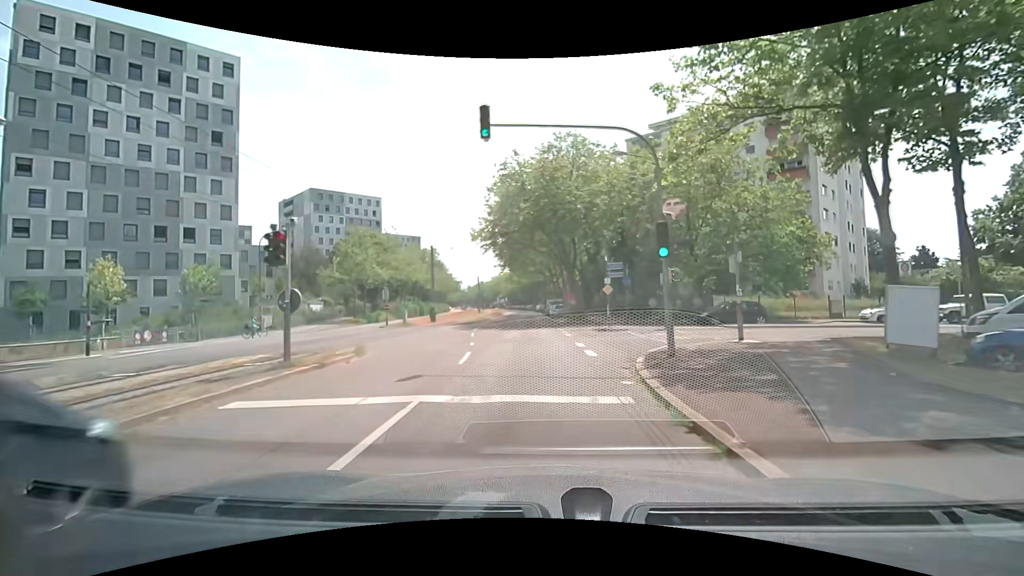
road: tertiary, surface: asphalt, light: Day
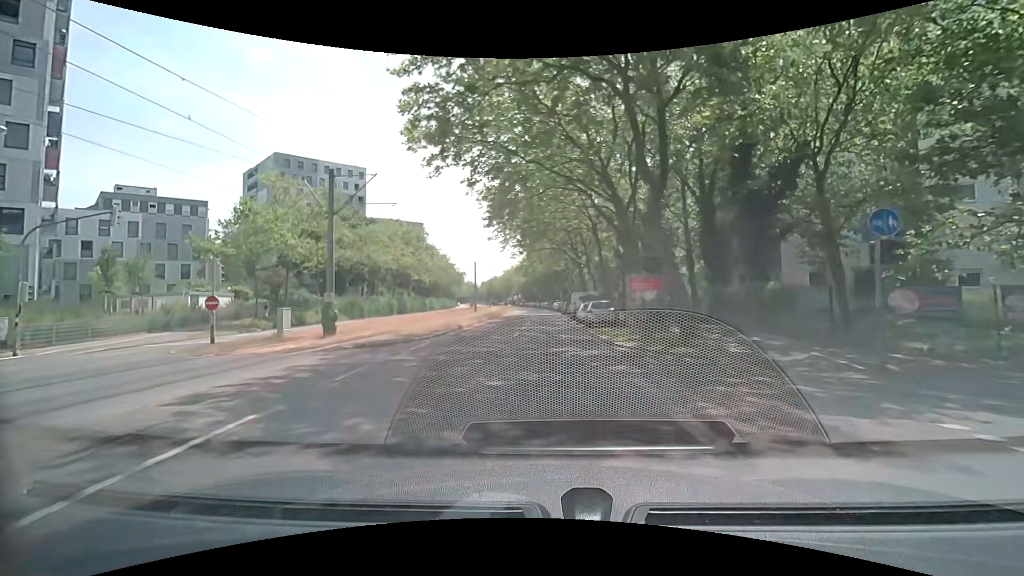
(-0.5, +26.3) m; -2°
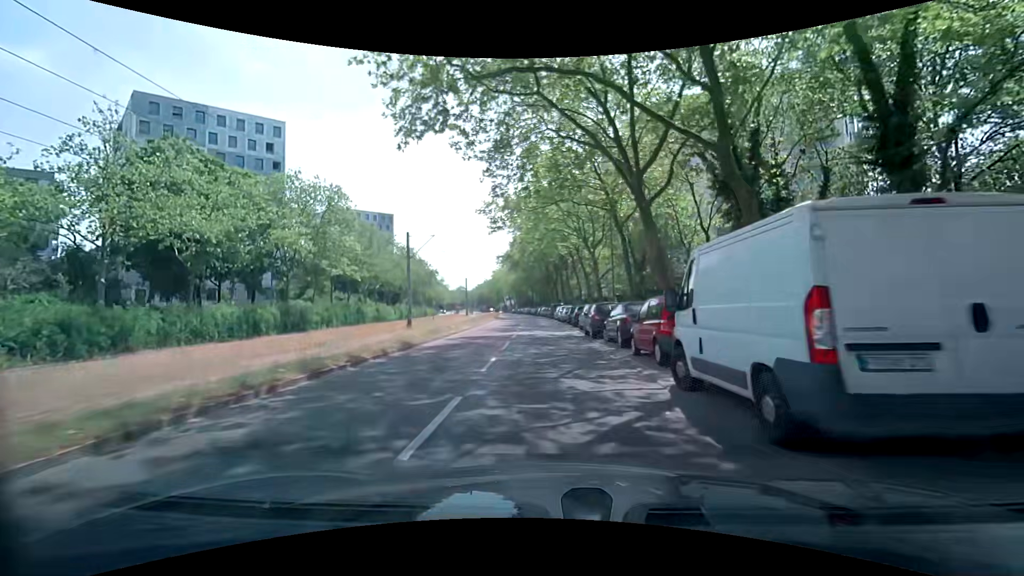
(+0.2, +34.4) m; 0°
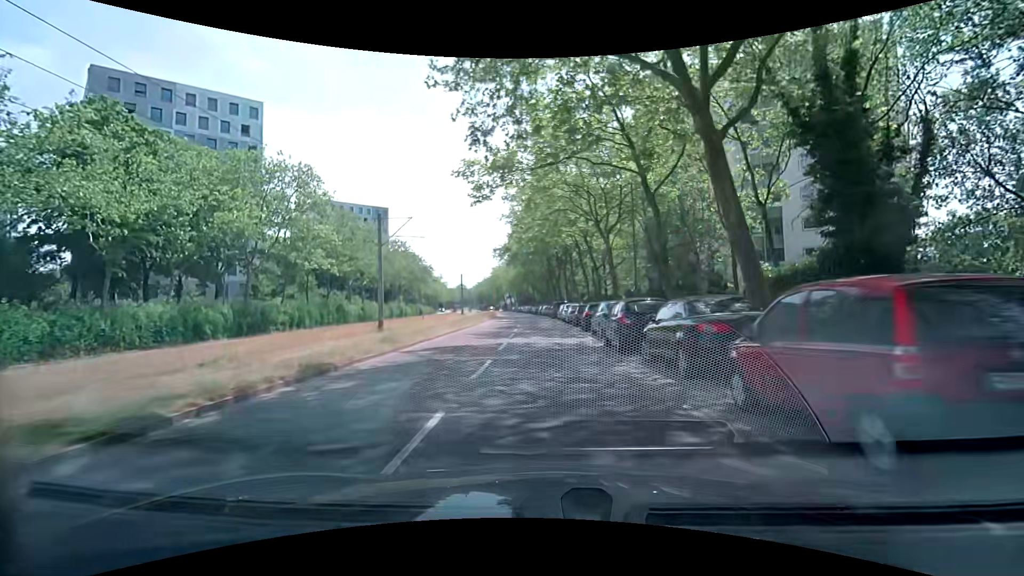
(0.0, +7.0) m; +1°
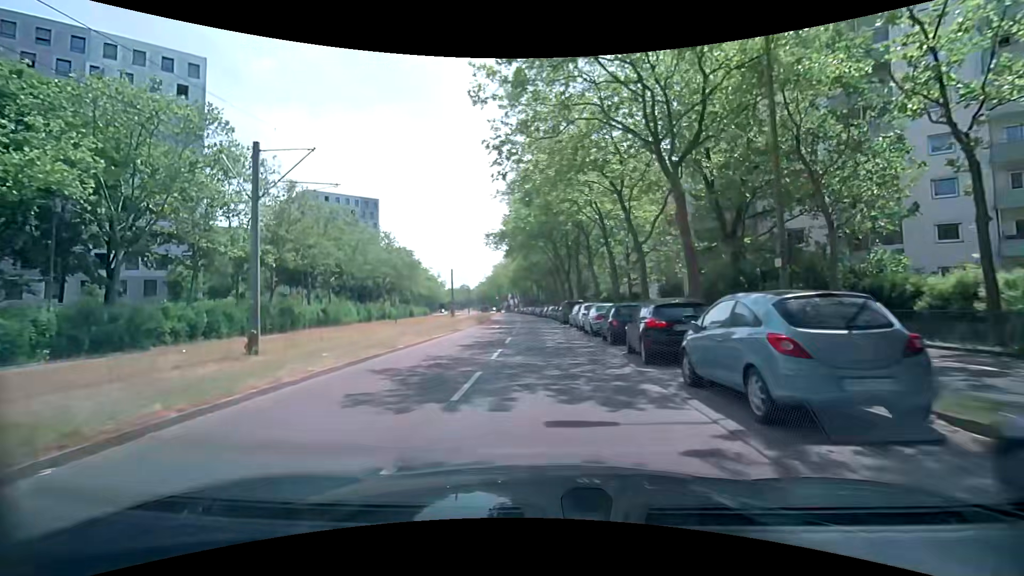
(-0.3, +14.1) m; -2°
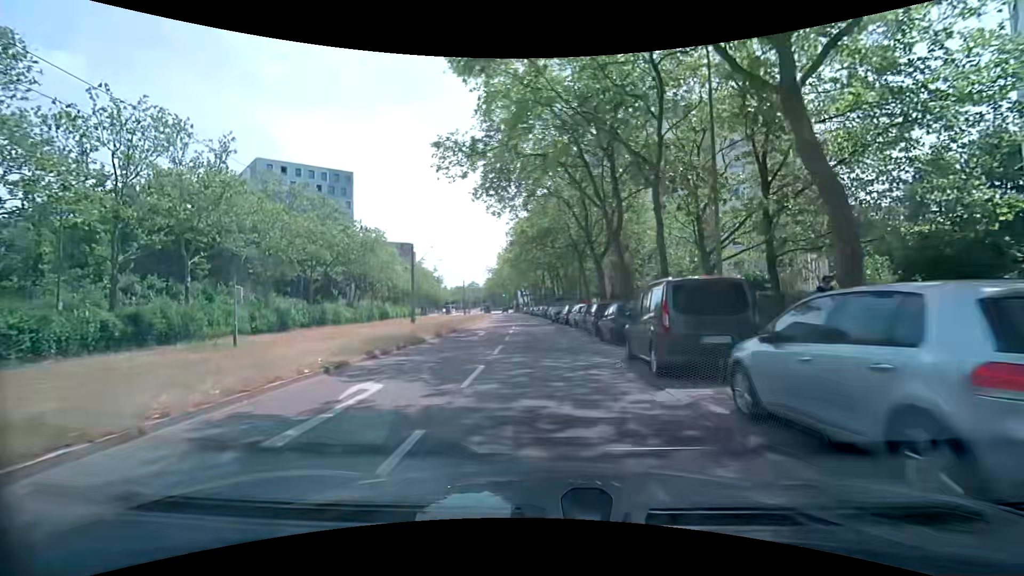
(0.0, +28.7) m; -1°
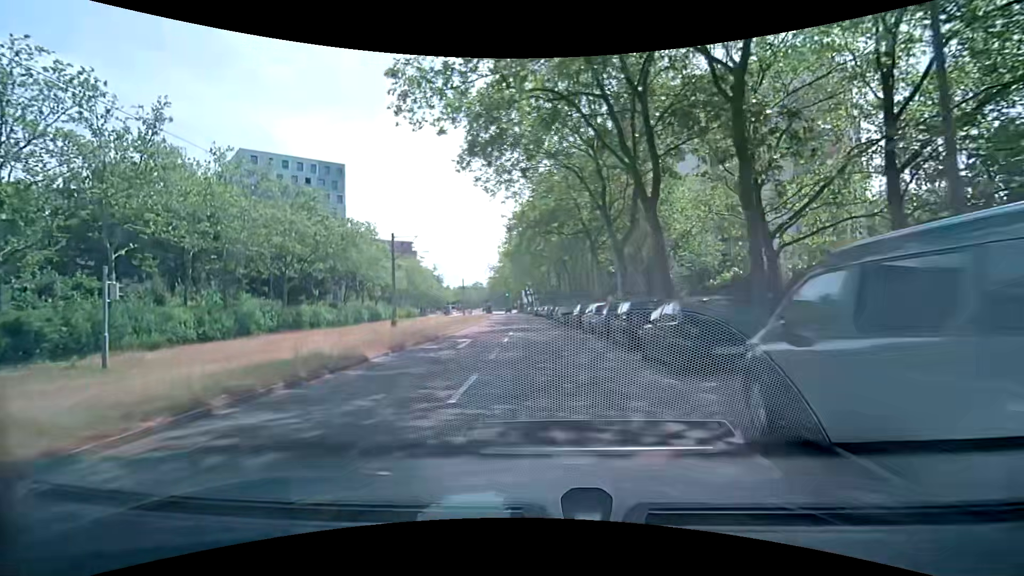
(-0.1, +7.3) m; -1°
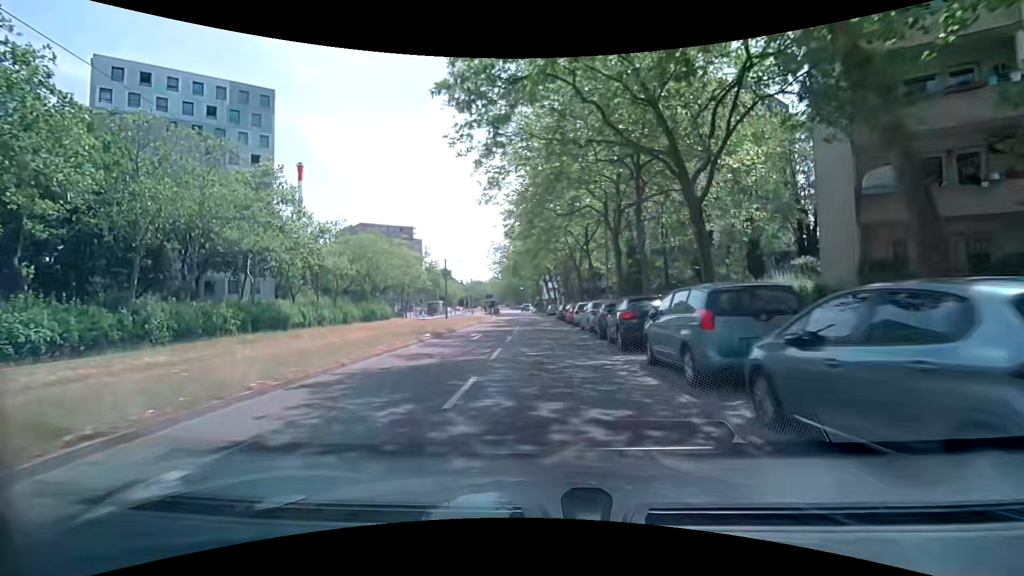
(-0.6, +36.6) m; -2°
(0, +10) (0, +20) (-1, +30) (-1, +40) (-1, +50) (-2, +60) (-2, +70) (-3, +80) (-4, +90) (-4, +100) m
